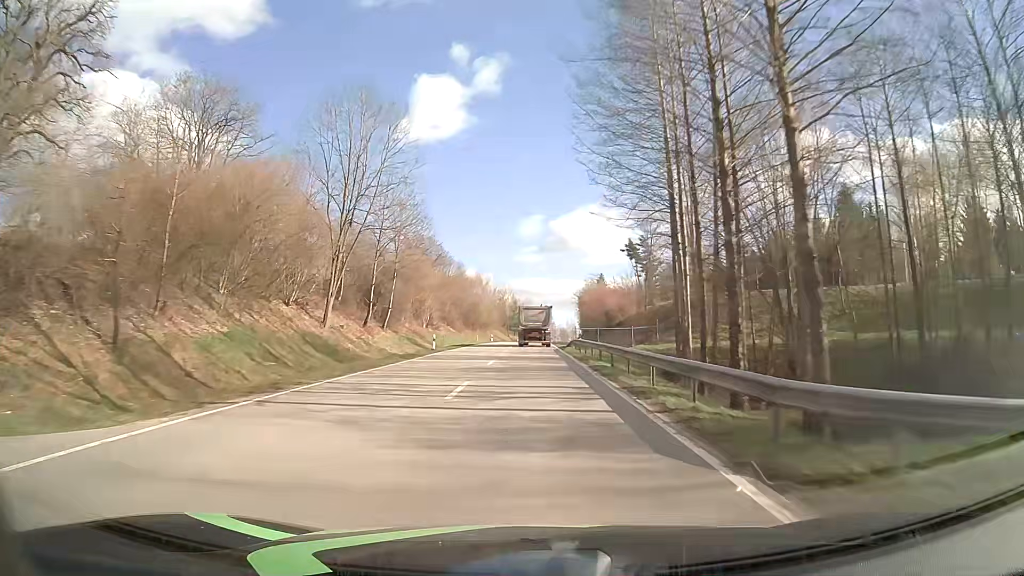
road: tertiary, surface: asphalt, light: Day
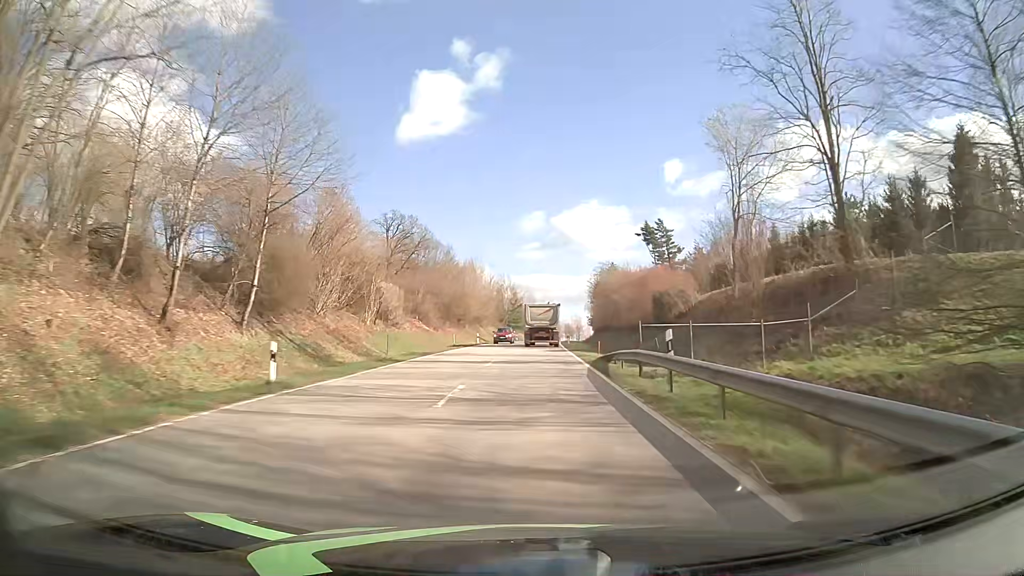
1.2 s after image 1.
(-0.1, +25.9) m; -1°
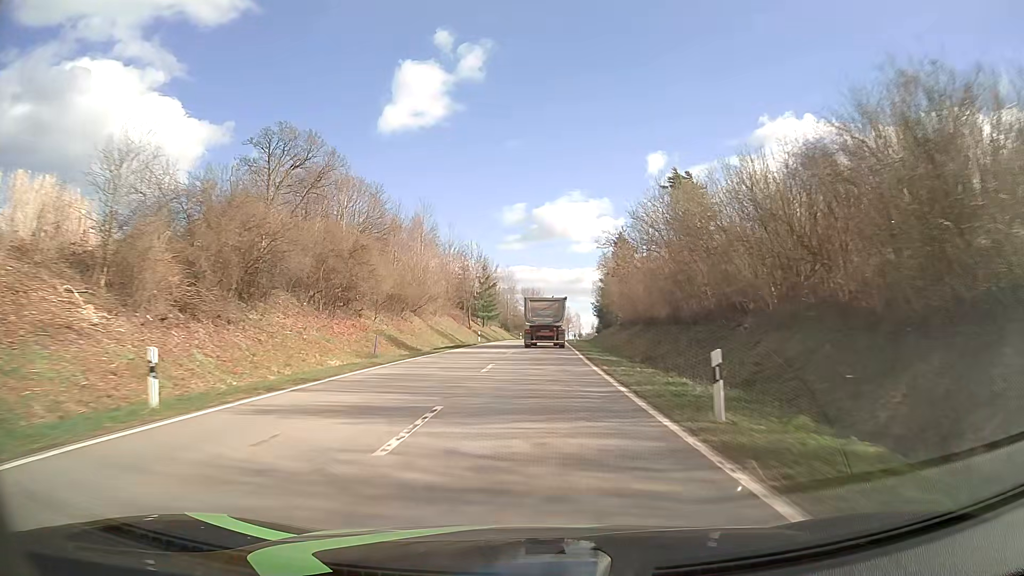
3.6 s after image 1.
(+0.6, +53.2) m; +2°
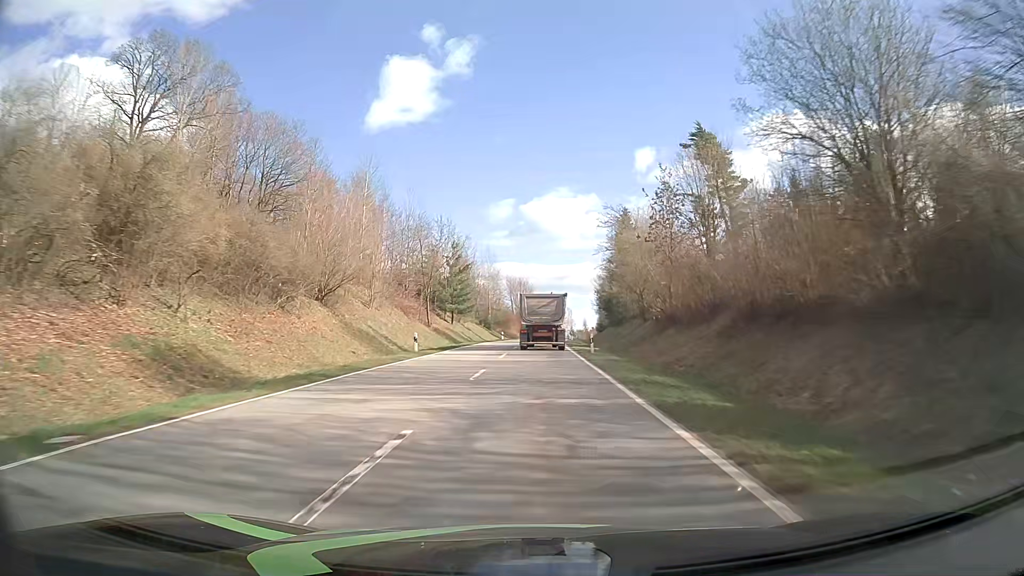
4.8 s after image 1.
(+0.3, +27.0) m; +1°
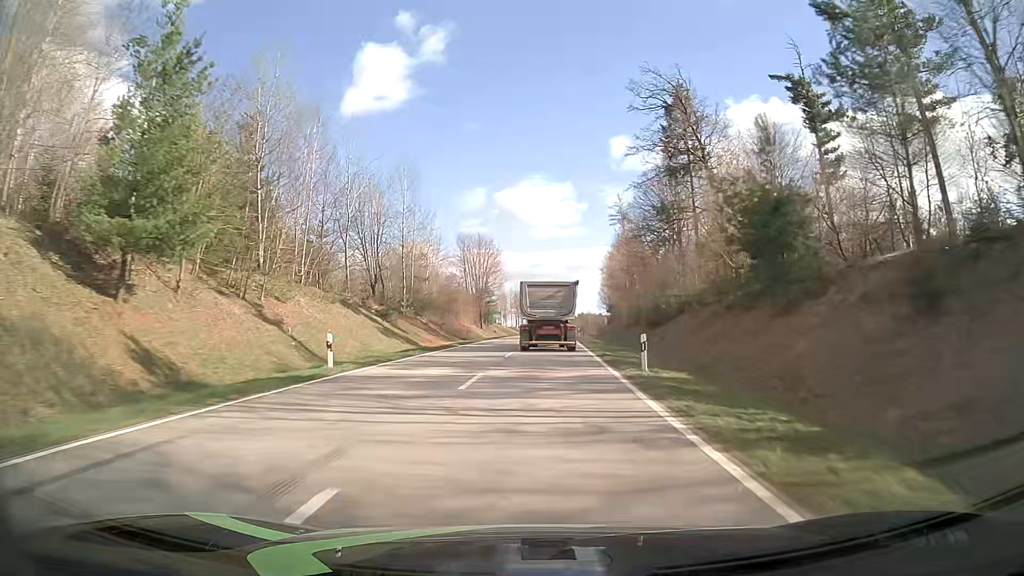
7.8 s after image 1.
(+1.0, +63.6) m; +2°
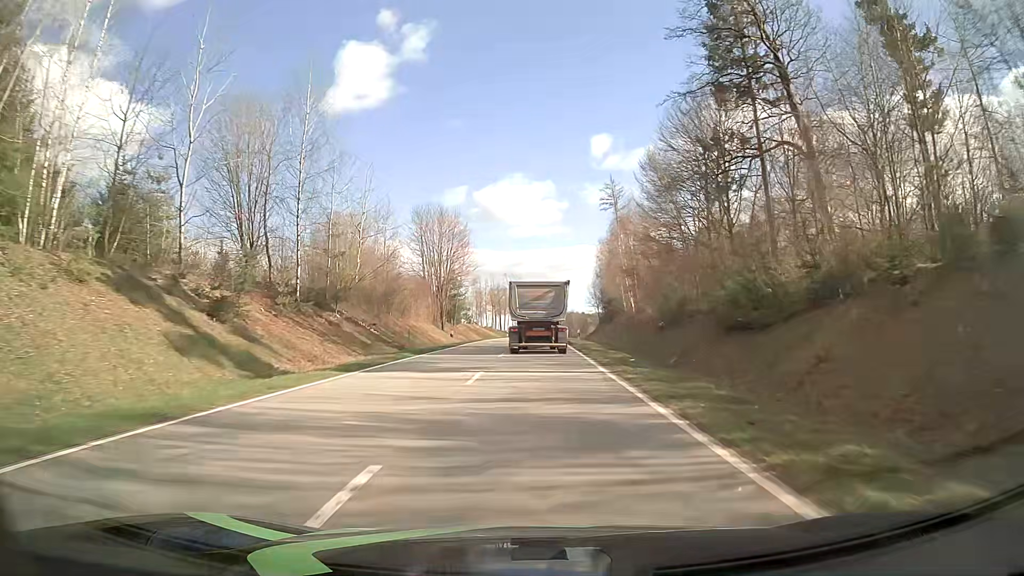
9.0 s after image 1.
(+0.3, +23.0) m; +2°
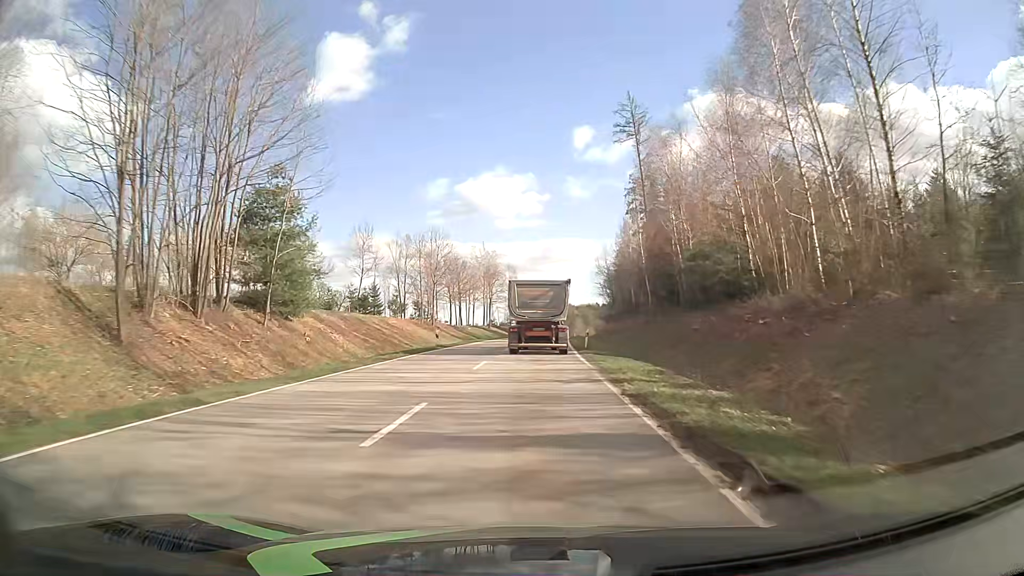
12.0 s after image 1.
(+0.6, +56.2) m; +1°
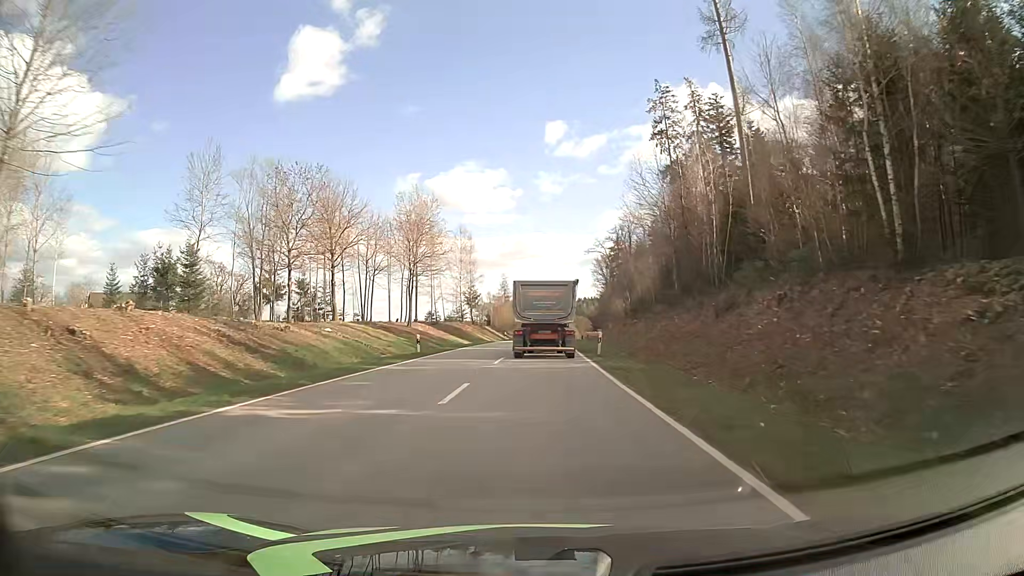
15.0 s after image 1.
(+0.9, +56.9) m; +2°
(0, +10) (0, +20) (0, +30) (+1, +40) (+1, +50) (+1, +60) (+2, +70) (+2, +80) (+3, +90) (+3, +100) m
